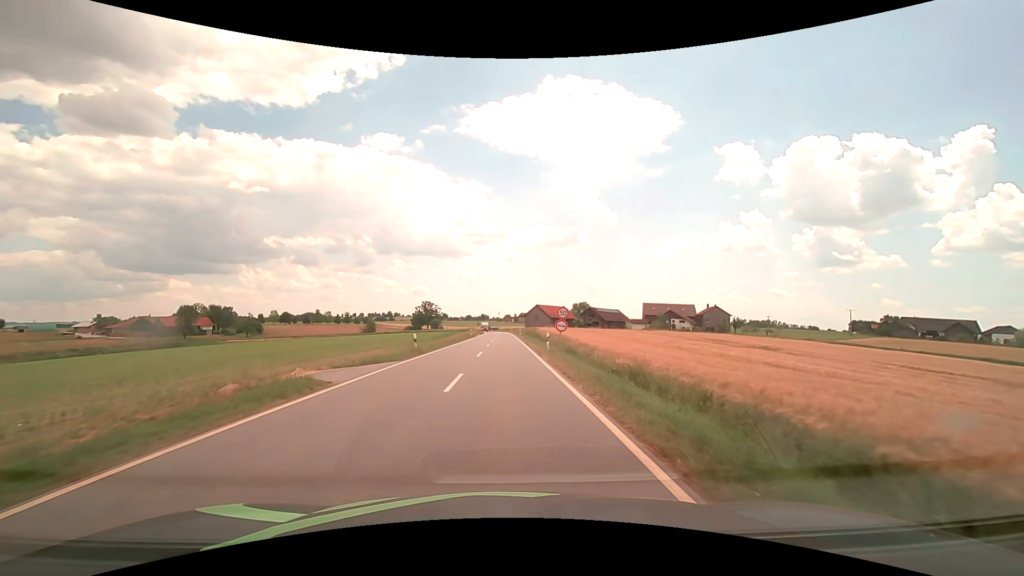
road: tertiary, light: Day
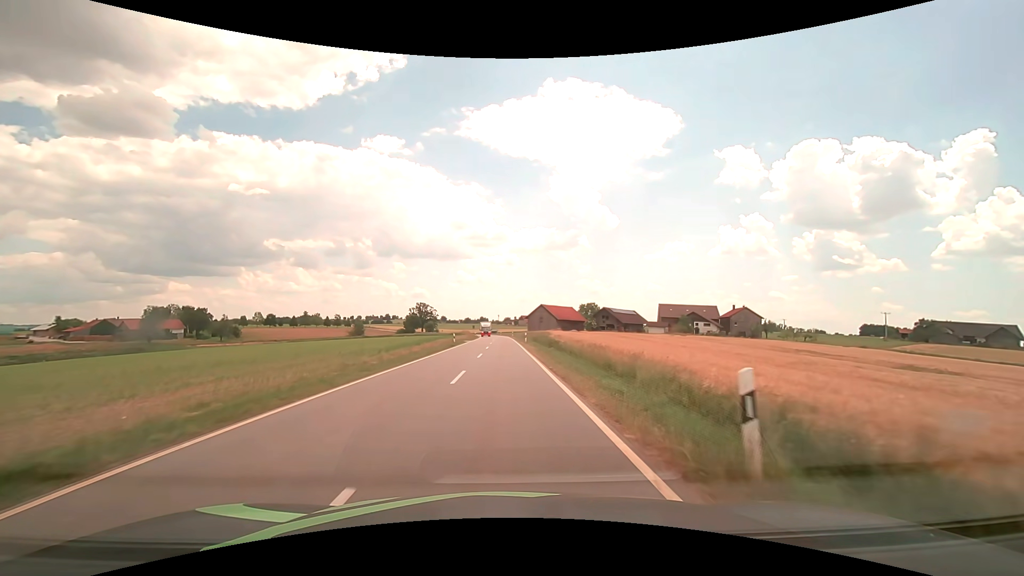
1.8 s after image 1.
(0.0, +22.3) m; 0°
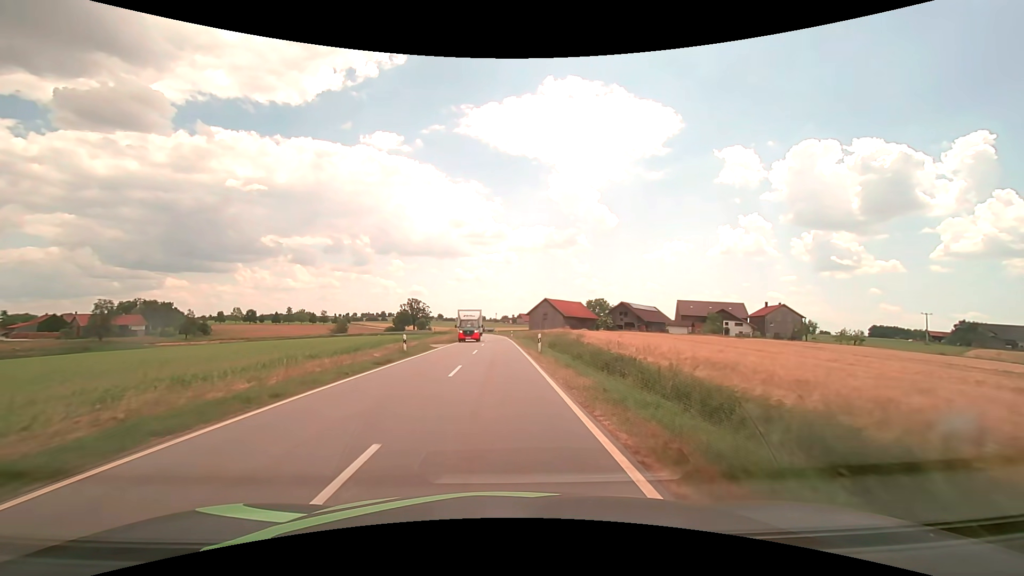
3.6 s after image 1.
(+0.1, +22.8) m; 0°
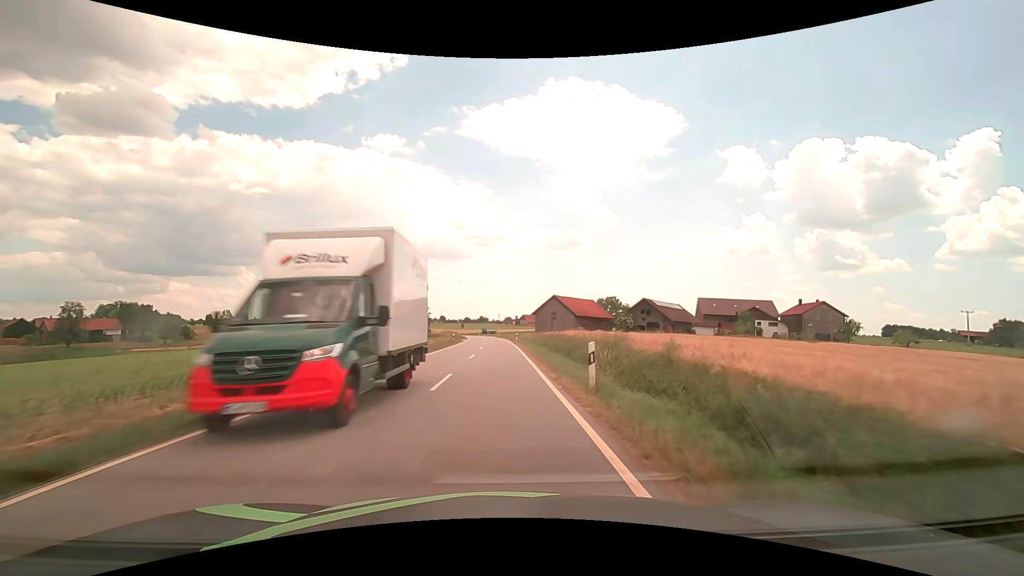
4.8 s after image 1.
(0.0, +15.3) m; 0°
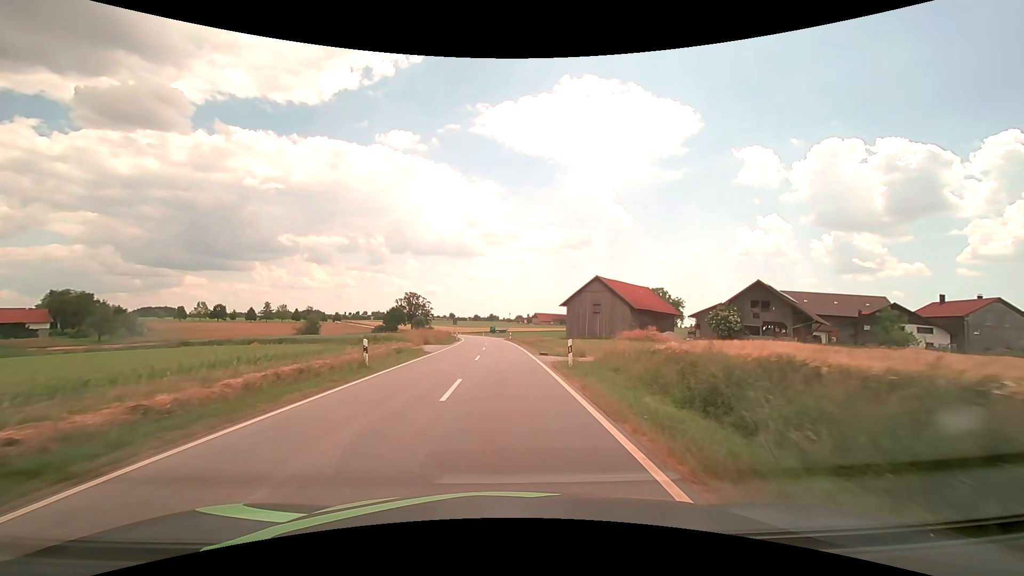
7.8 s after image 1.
(-0.7, +38.2) m; -1°
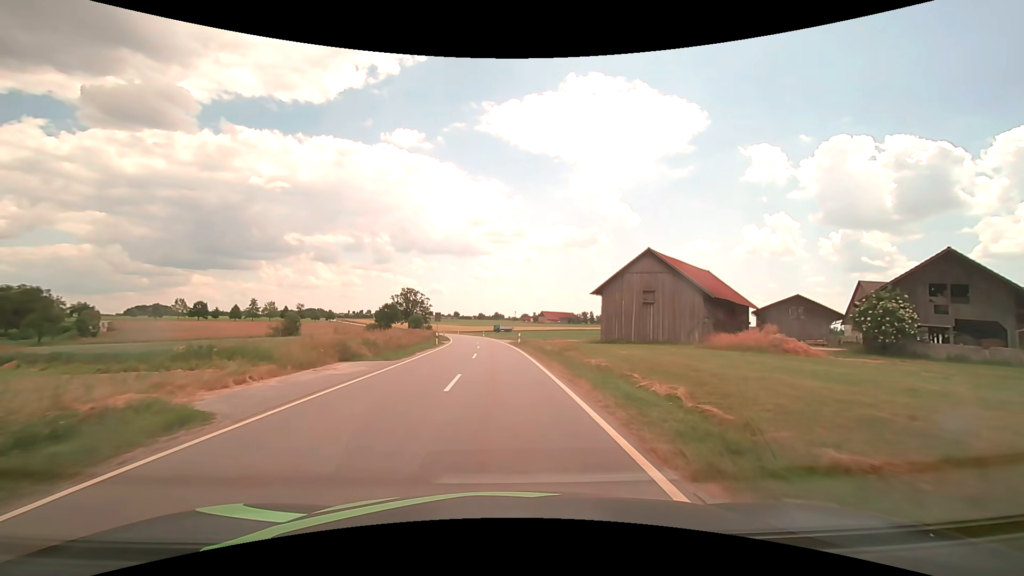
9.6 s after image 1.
(-0.1, +22.9) m; 0°
